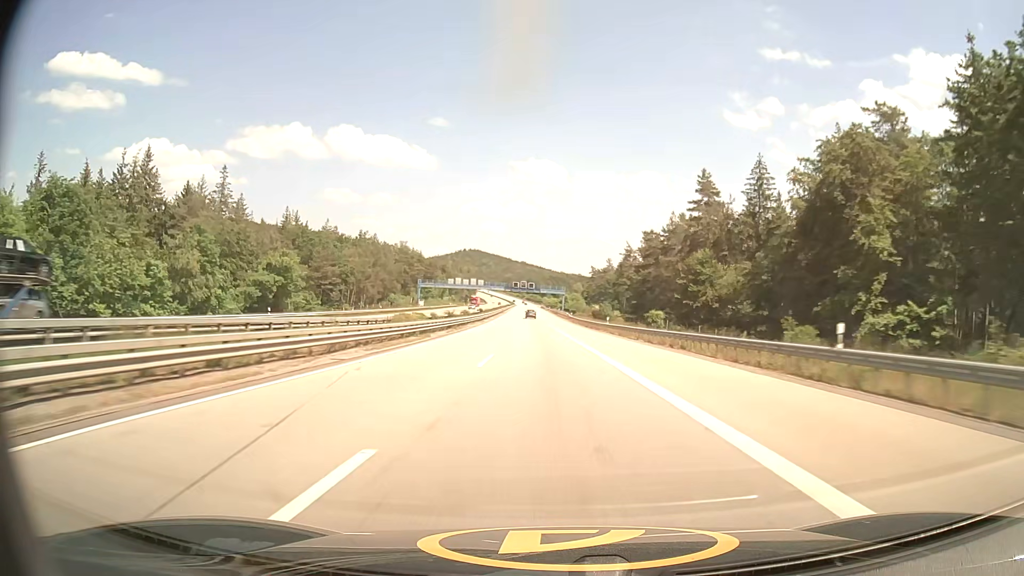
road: motorway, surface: asphalt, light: Day
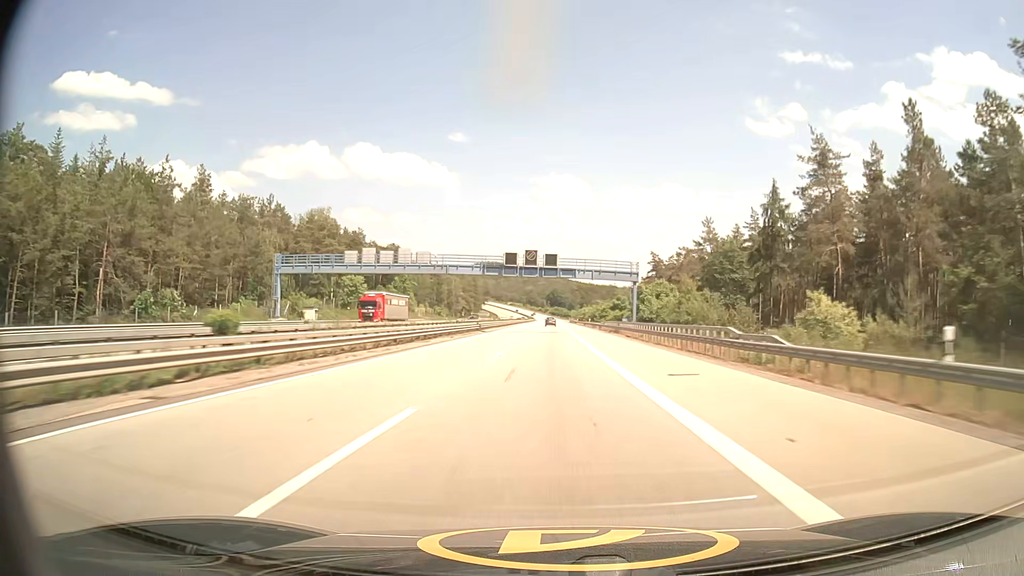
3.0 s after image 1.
(-2.8, +103.4) m; -3°
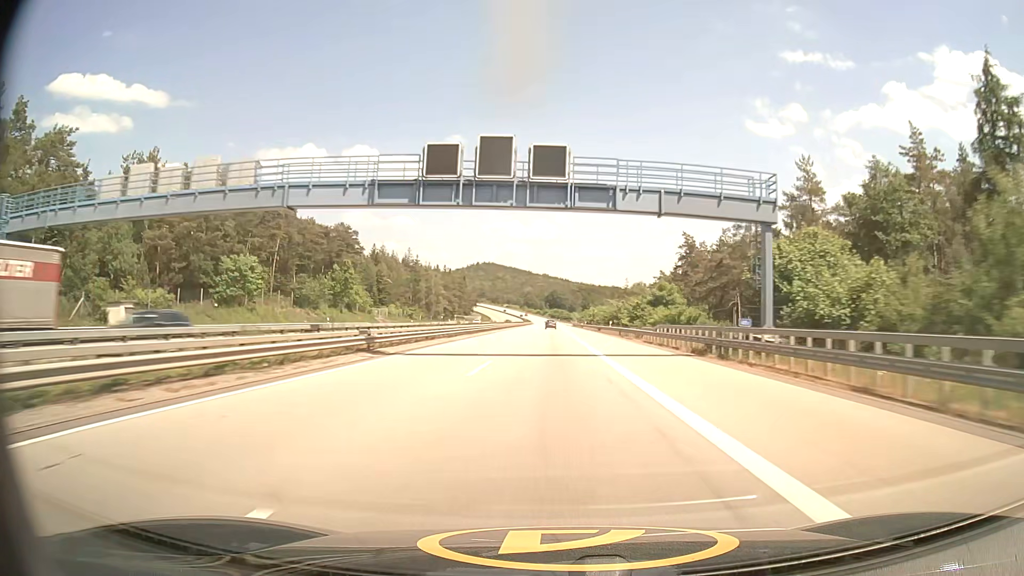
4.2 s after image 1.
(+0.1, +41.2) m; 0°
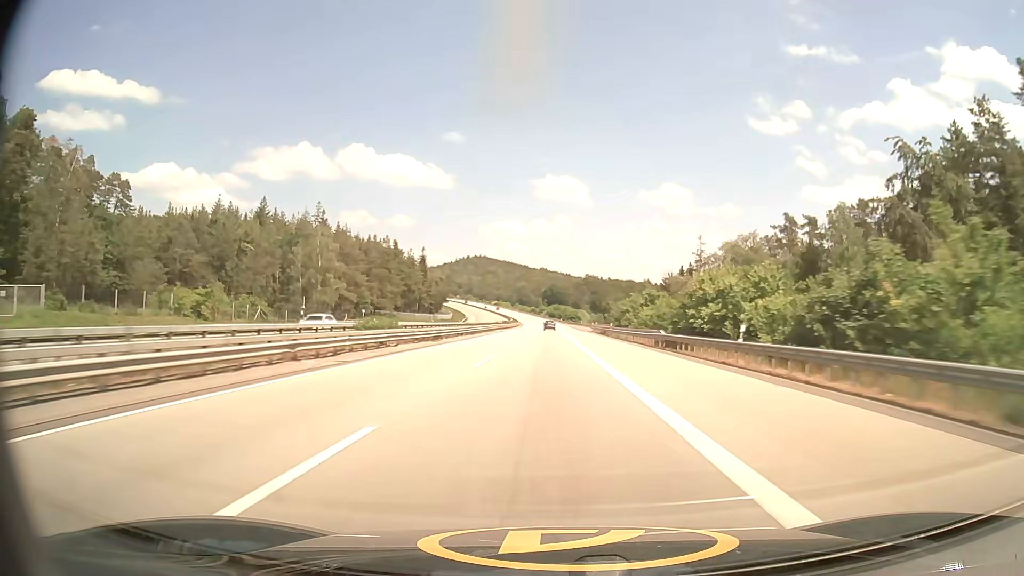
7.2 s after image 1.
(+0.2, +103.3) m; 0°
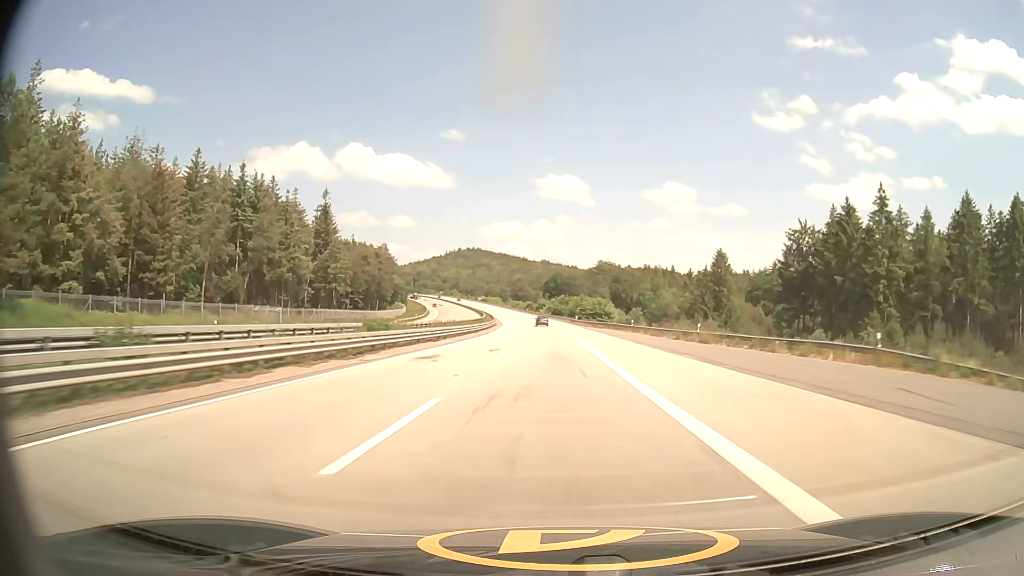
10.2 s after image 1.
(-0.6, +103.3) m; 0°
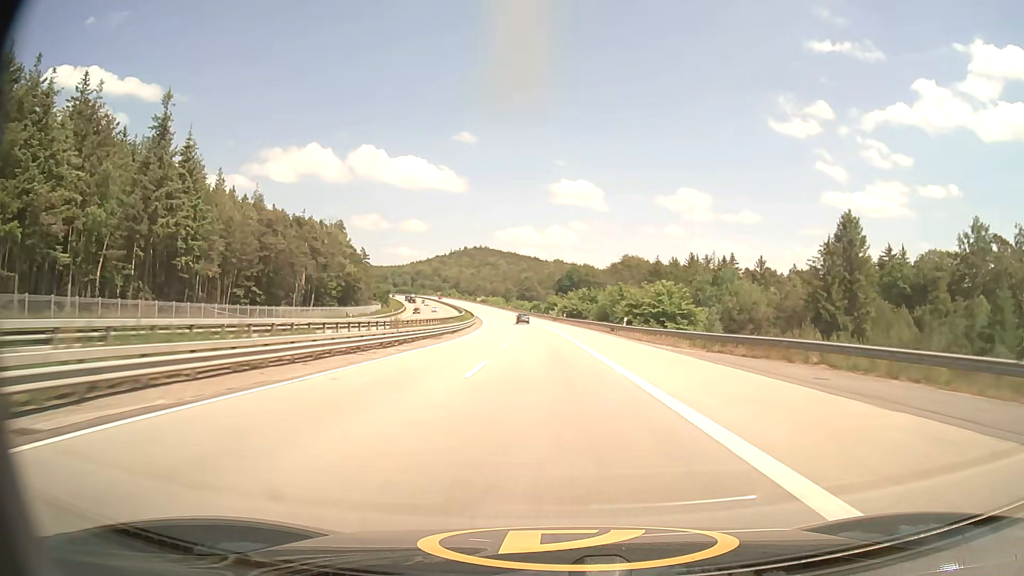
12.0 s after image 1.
(-0.4, +61.6) m; -1°
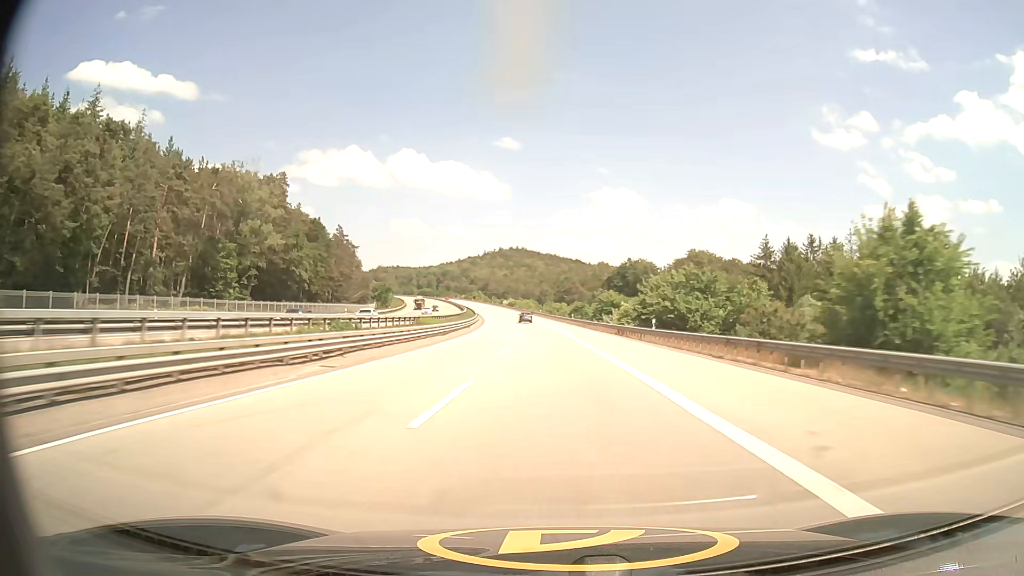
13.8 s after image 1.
(-1.5, +61.3) m; -3°
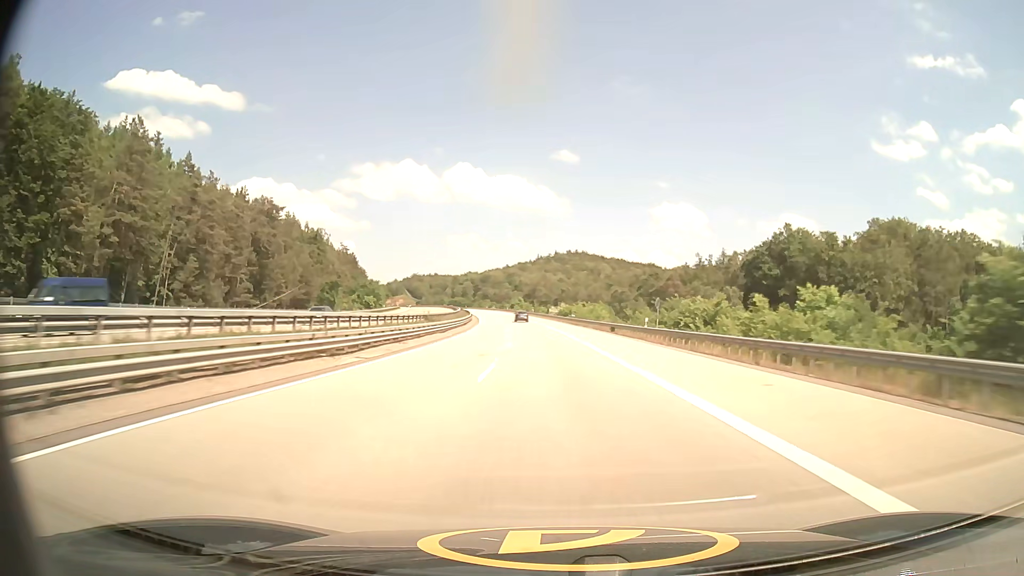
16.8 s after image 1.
(-4.4, +100.5) m; -5°
(0, +10) (0, +20) (0, +30) (-1, +40) (-1, +50) (-2, +60) (-2, +70) (-3, +80) (-4, +90) (-5, +100) m
